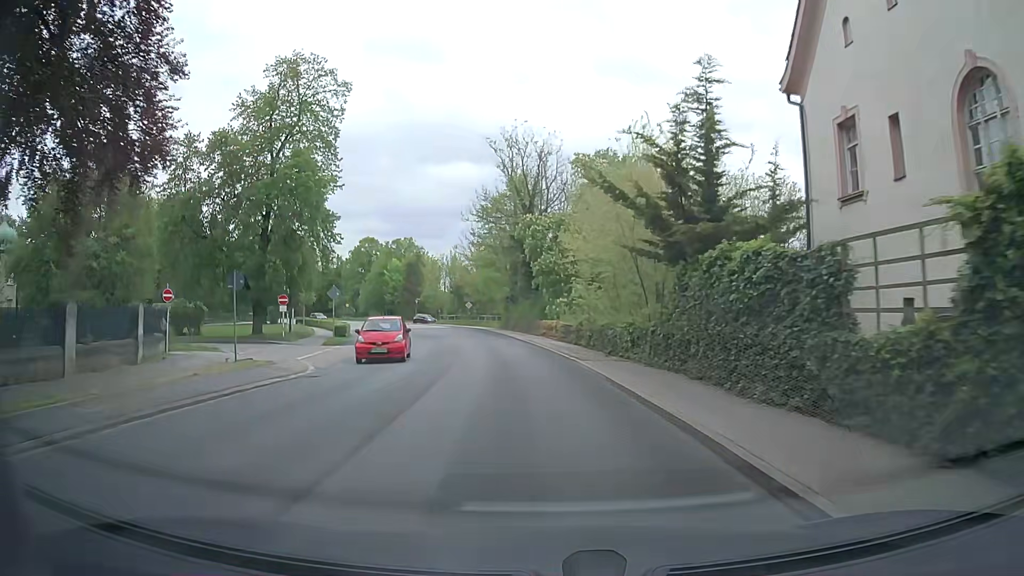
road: secondary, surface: asphalt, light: Day
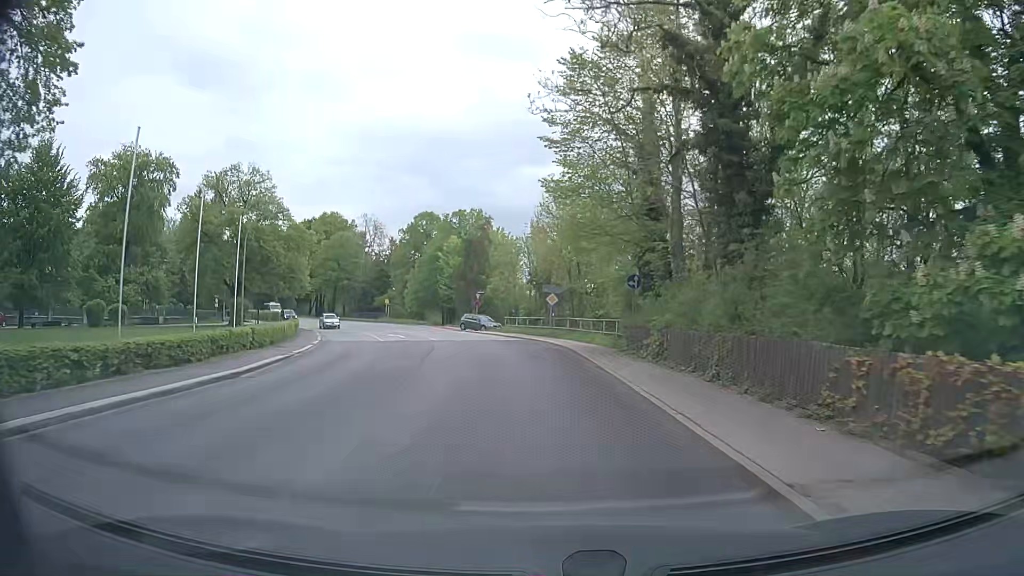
(-2.9, +35.2) m; -8°
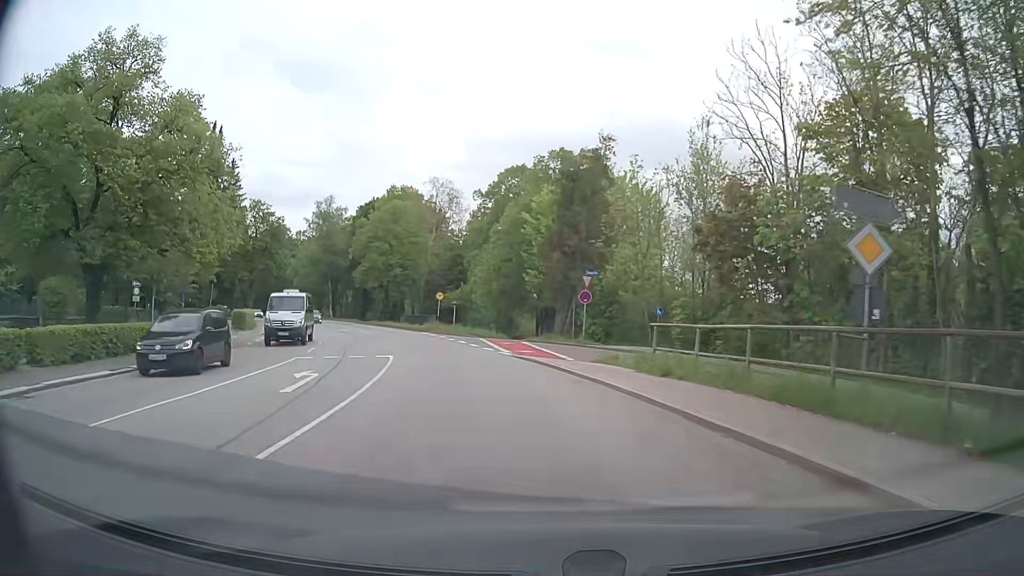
(-2.4, +33.9) m; -10°
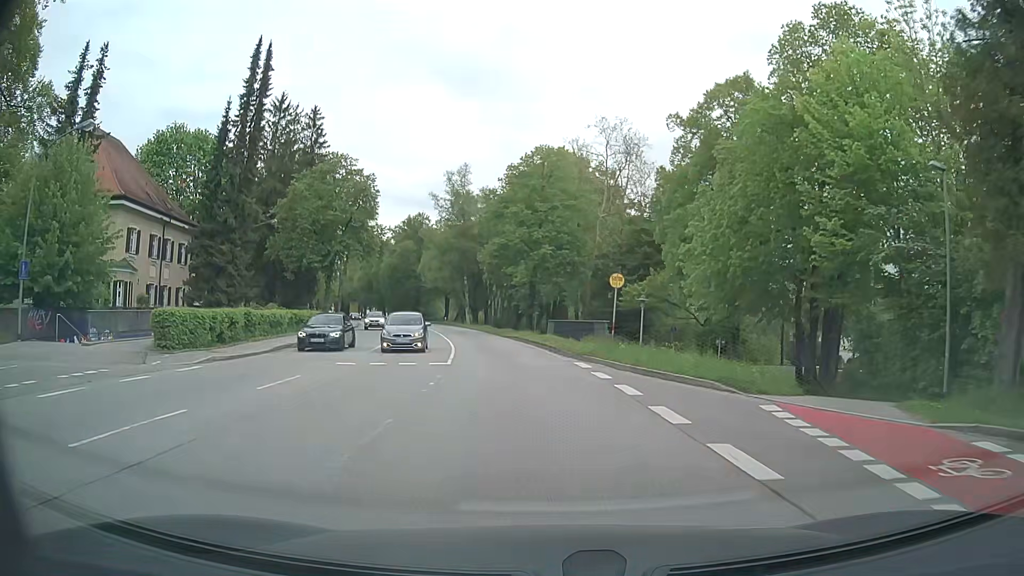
(-3.9, +26.5) m; -15°
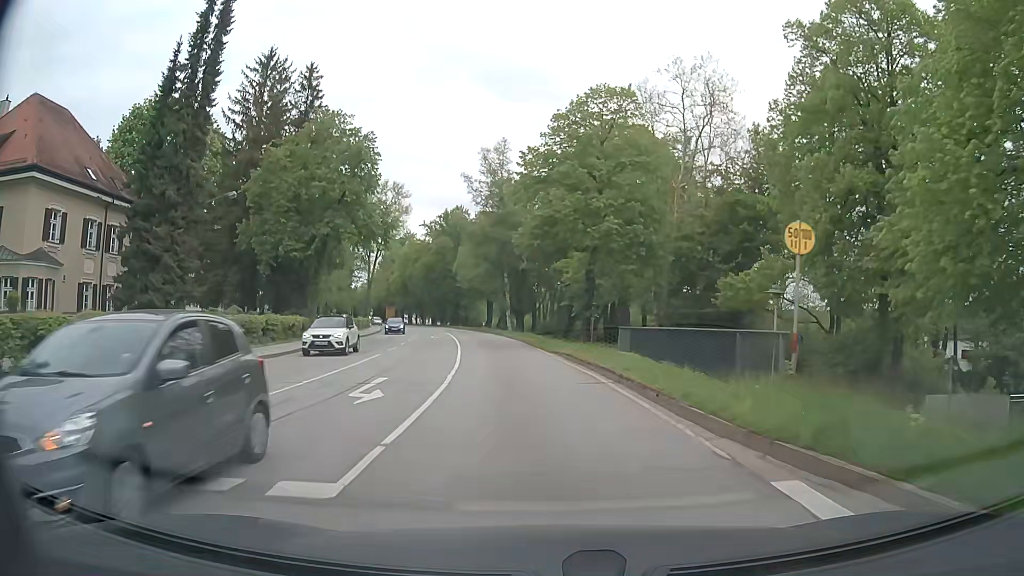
(-0.5, +13.9) m; -4°
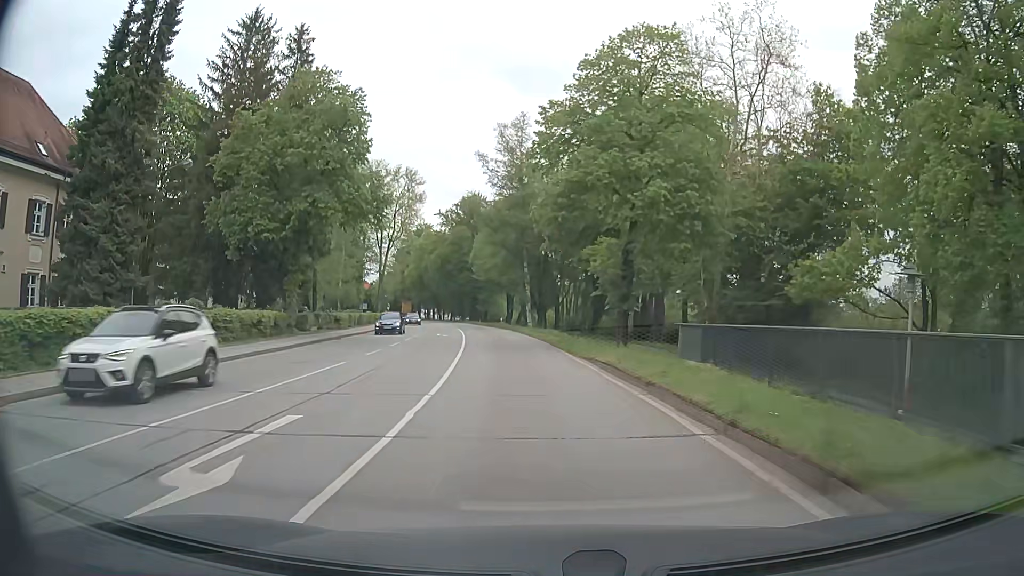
(-0.1, +7.2) m; -2°
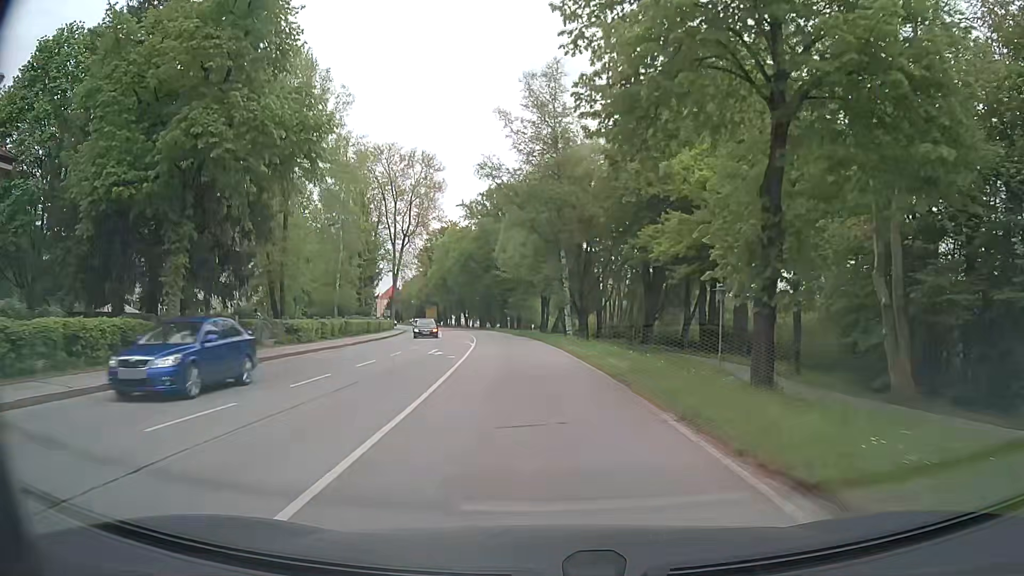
(-0.4, +14.8) m; -3°
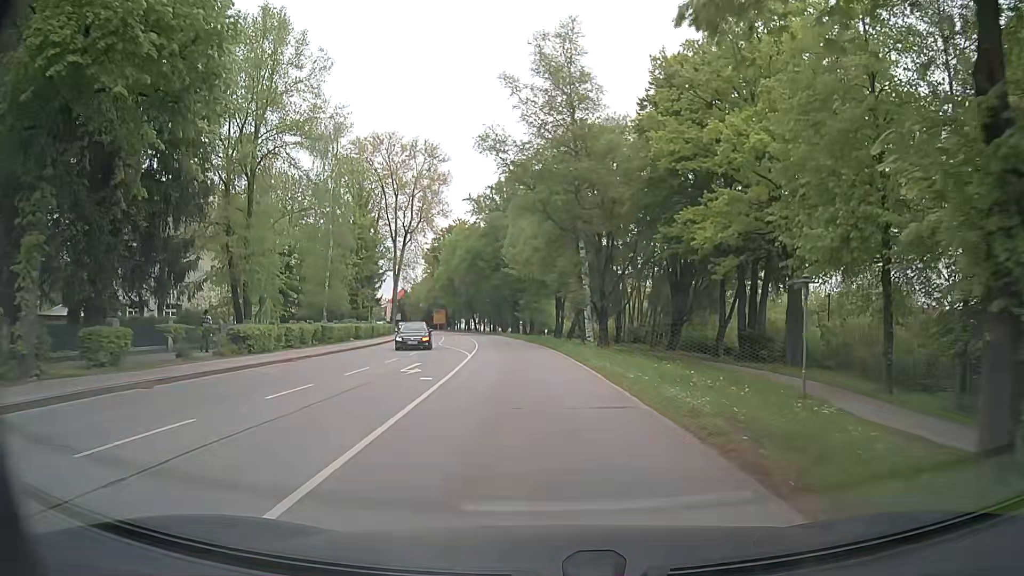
(0.0, +7.6) m; -1°
(0, +10) (0, +20) (-1, +30) (-2, +40) (-3, +50) (-4, +60) (-6, +70) (-8, +80) (-10, +89) (-13, +99) m
